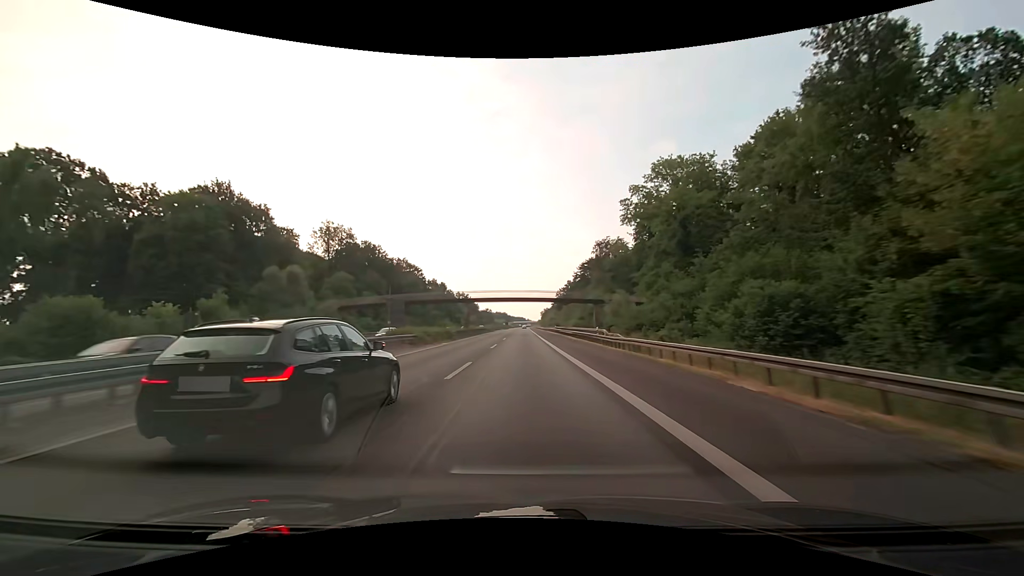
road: motorway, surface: asphalt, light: Day
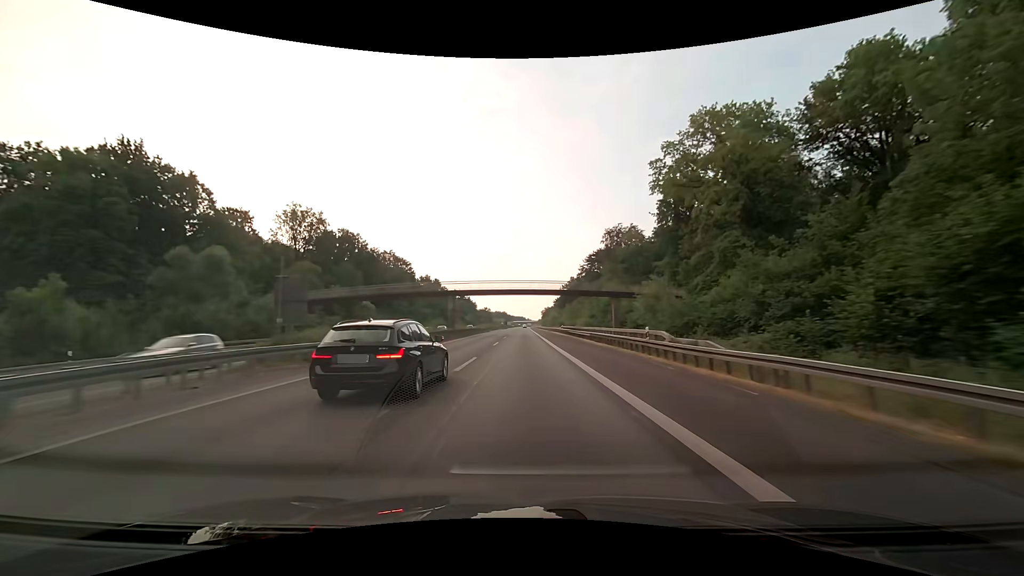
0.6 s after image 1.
(0.0, +15.8) m; 0°
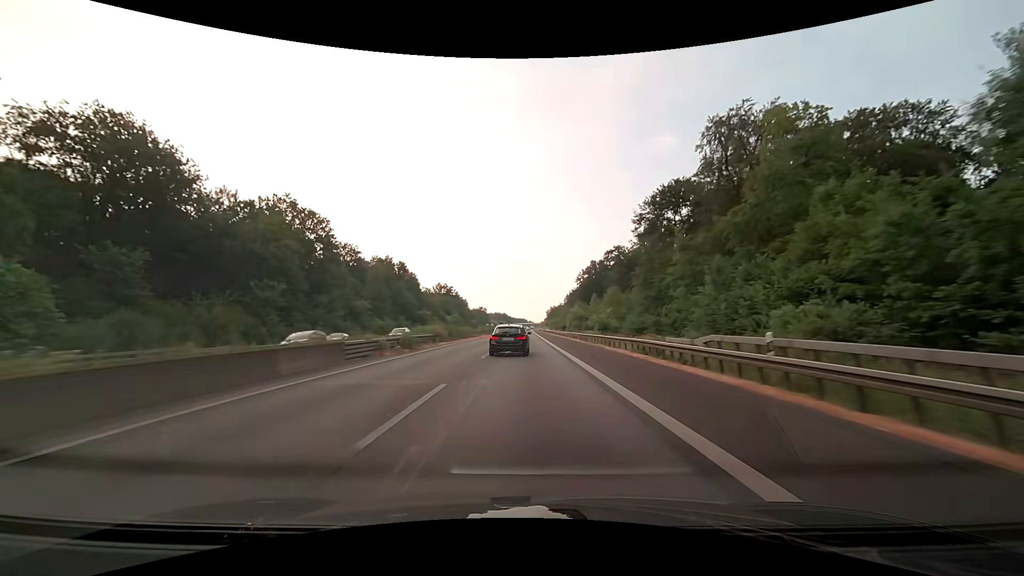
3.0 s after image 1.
(-0.1, +63.2) m; 0°
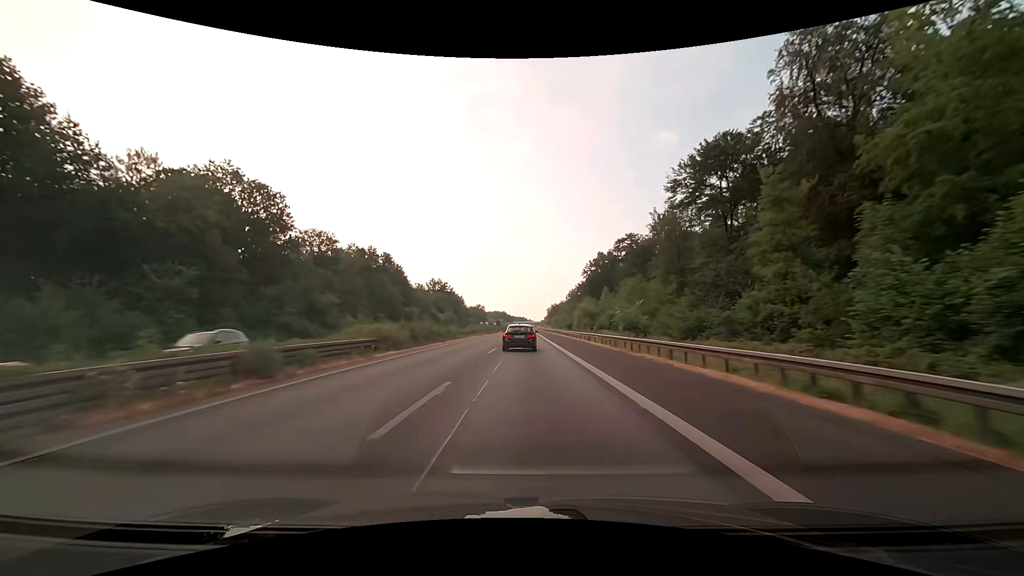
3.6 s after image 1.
(0.0, +15.8) m; 0°
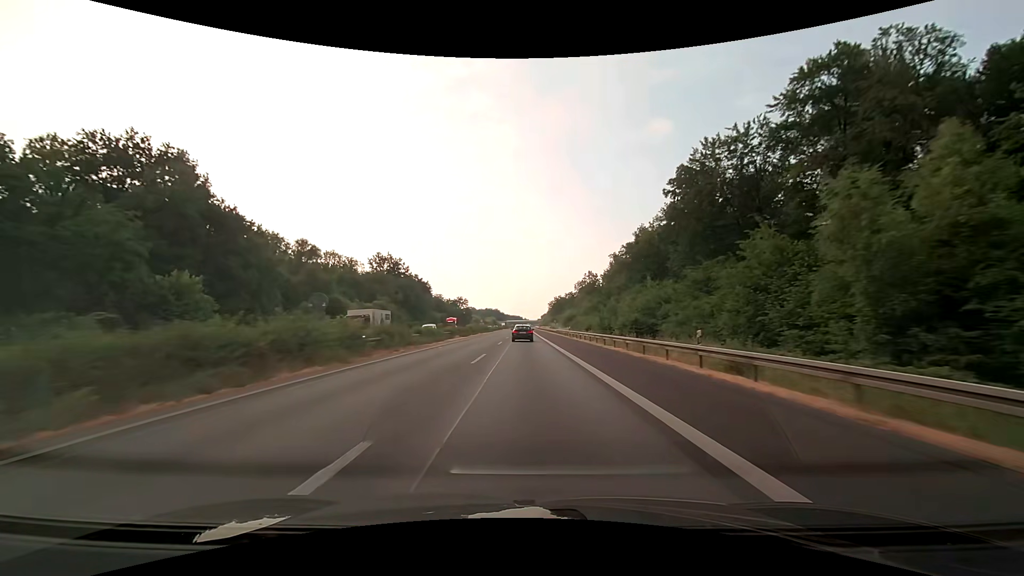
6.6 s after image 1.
(+0.4, +79.1) m; +1°
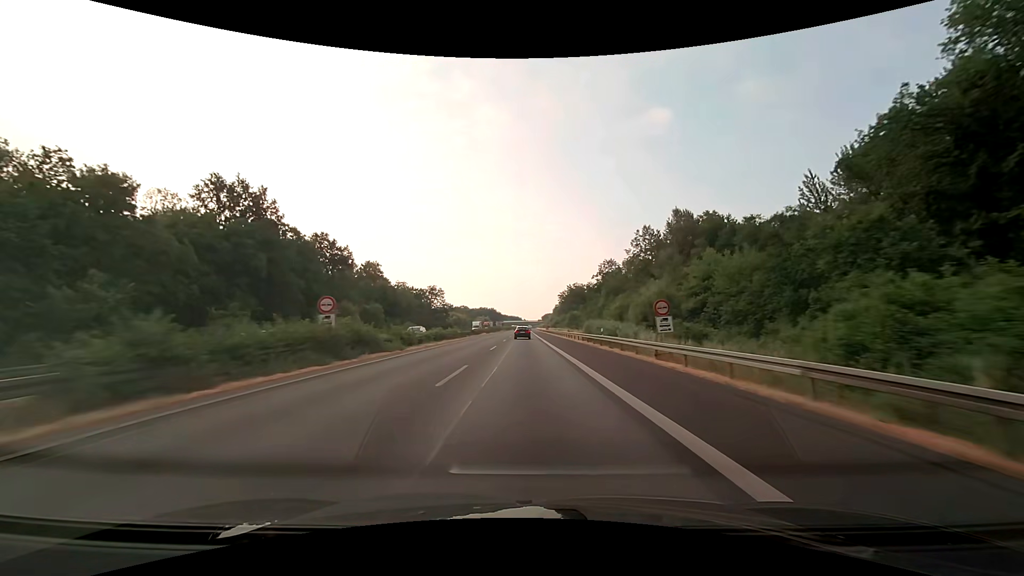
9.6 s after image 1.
(+0.1, +79.2) m; 0°
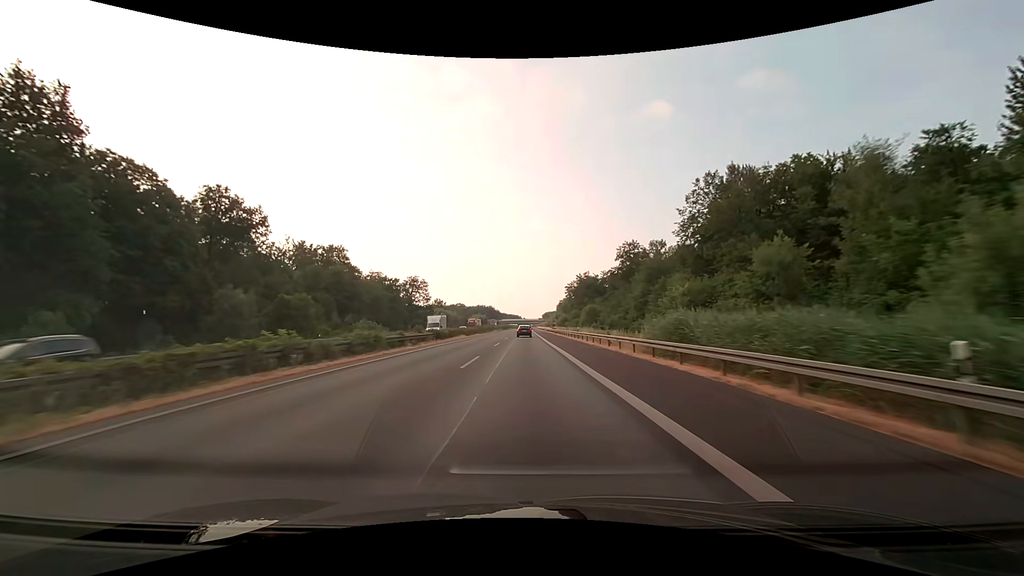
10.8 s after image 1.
(0.0, +31.7) m; 0°
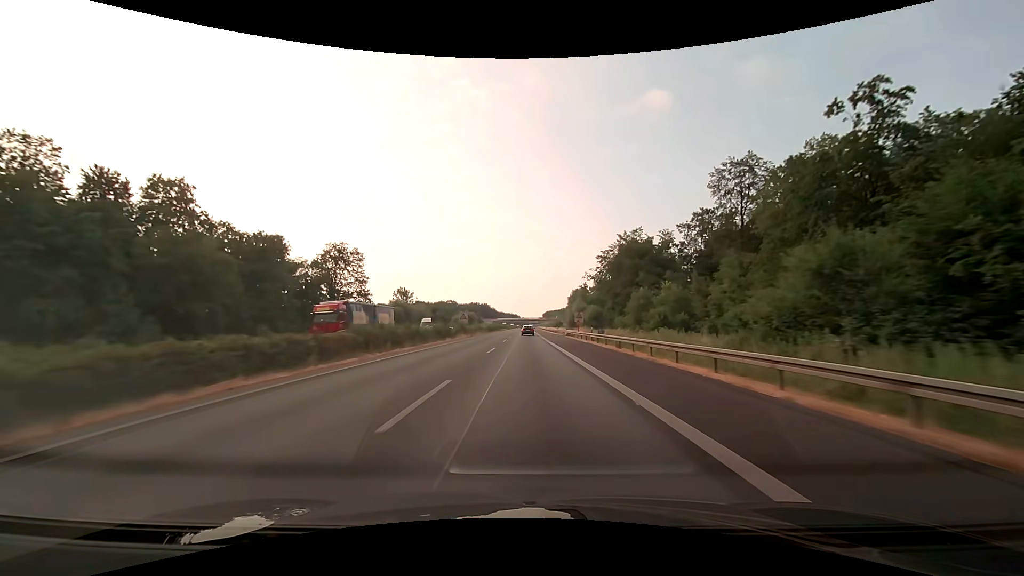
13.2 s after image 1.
(0.0, +63.3) m; 0°
(0, +10) (0, +20) (0, +30) (0, +40) (0, +50) (0, +60) (0, +70) (0, +80) (0, +90) (+1, +100) m
